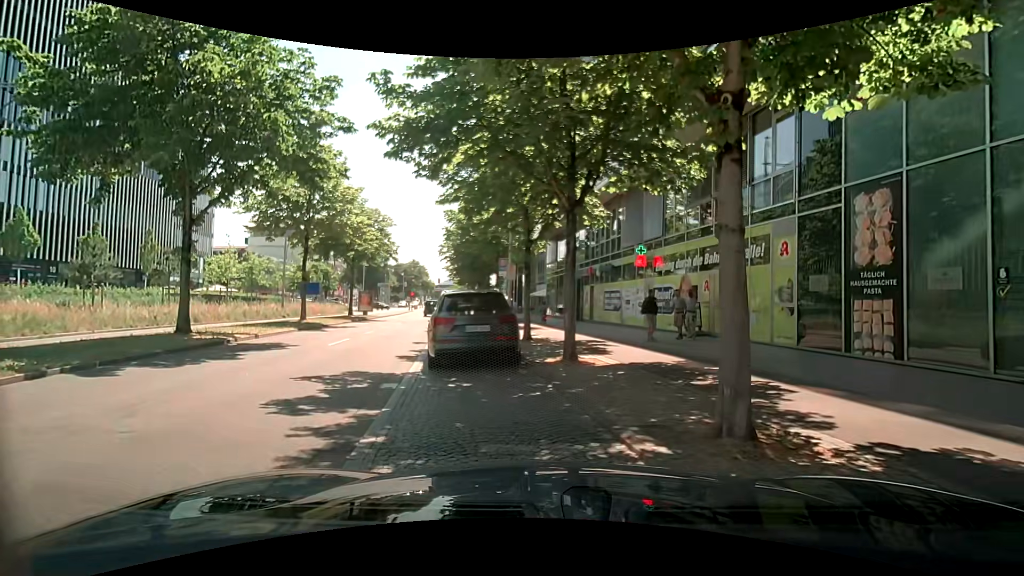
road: primary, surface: asphalt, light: Day
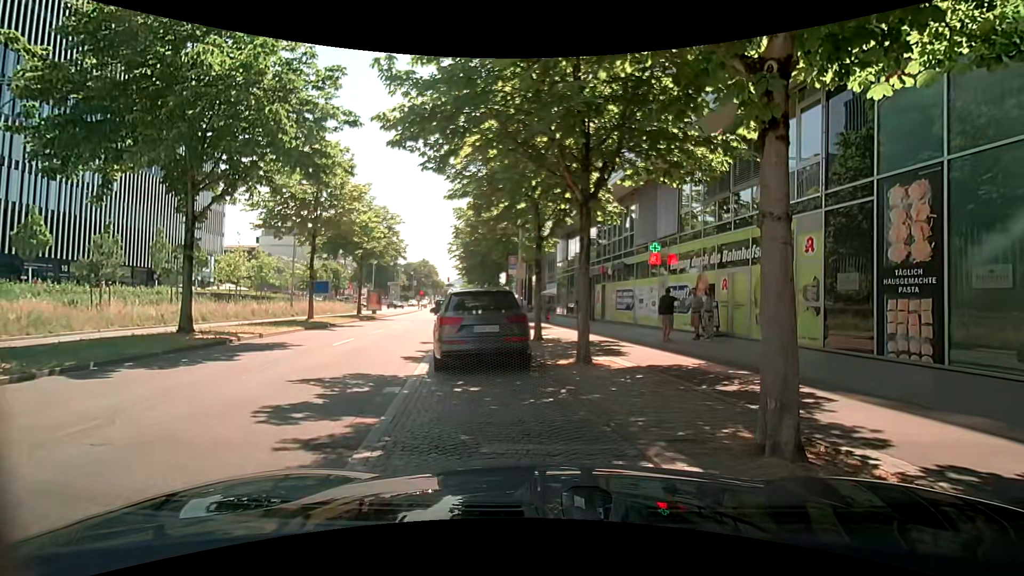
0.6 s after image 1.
(0.0, +0.5) m; 0°
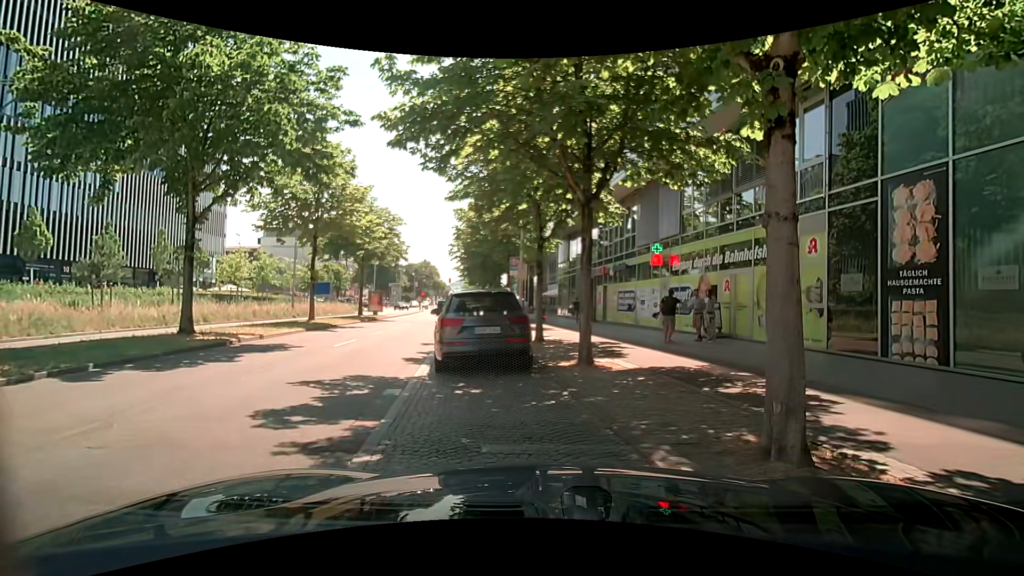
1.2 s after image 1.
(0.0, +0.1) m; 0°
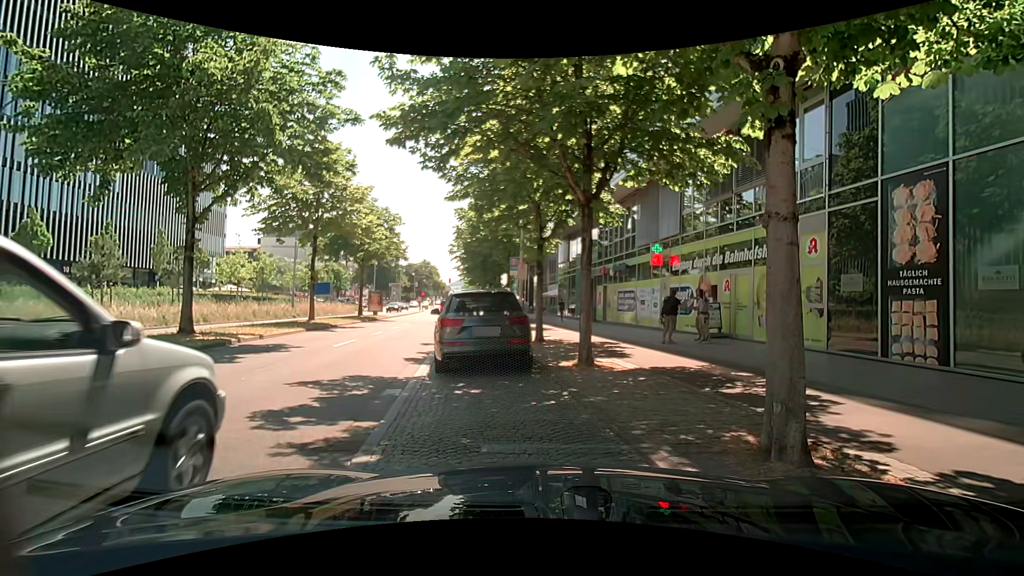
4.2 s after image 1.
(0.0, +0.1) m; 0°
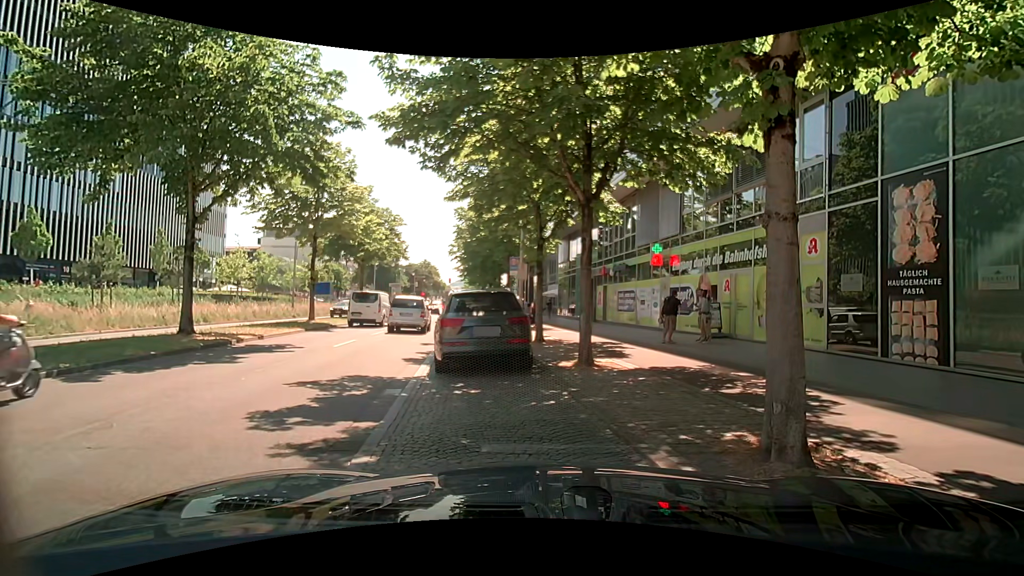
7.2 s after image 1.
(0.0, 0.0) m; 0°
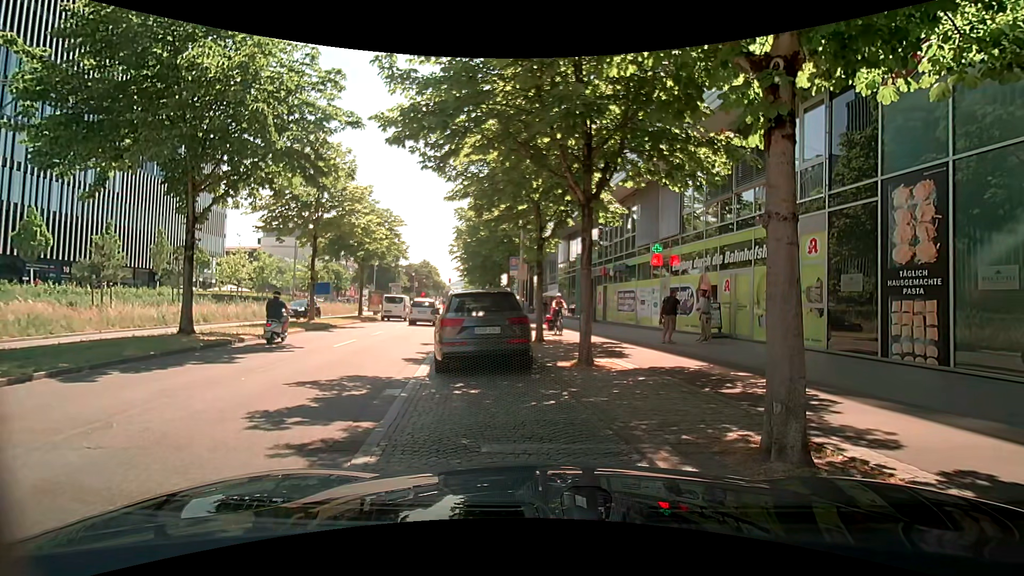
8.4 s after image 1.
(0.0, 0.0) m; 0°
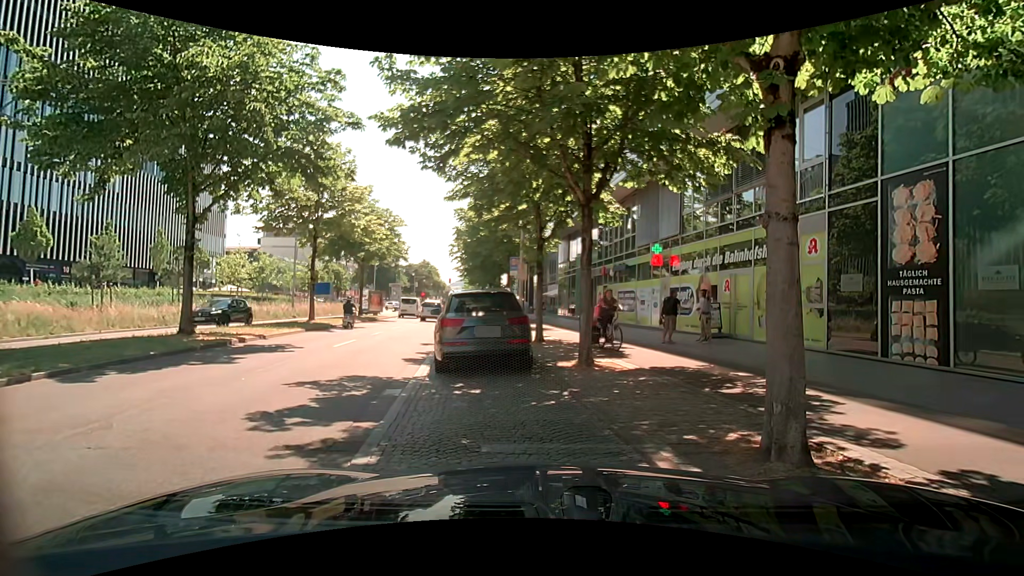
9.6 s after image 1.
(0.0, 0.0) m; 0°
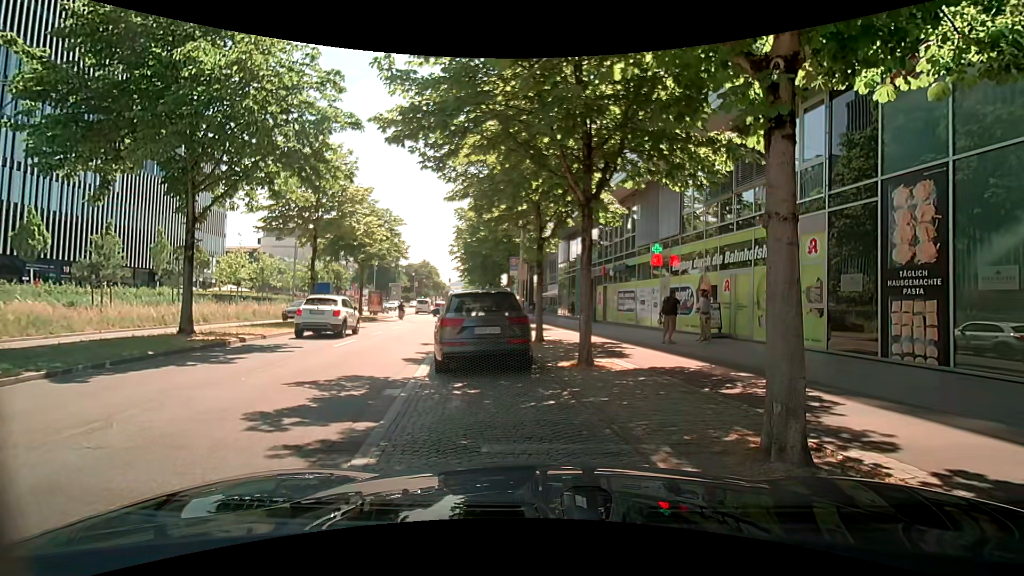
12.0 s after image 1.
(0.0, 0.0) m; 0°
